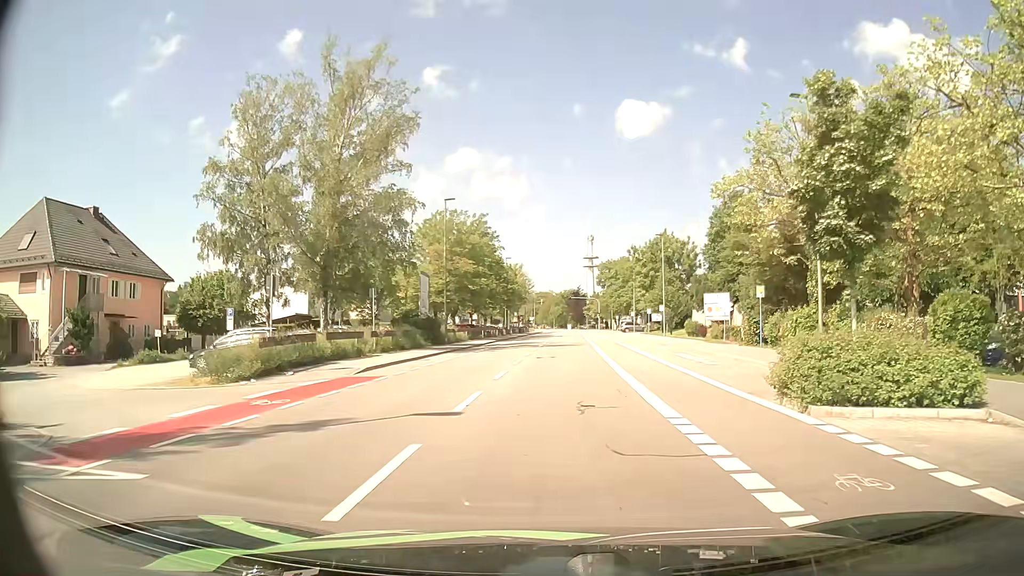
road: tertiary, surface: asphalt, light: Day
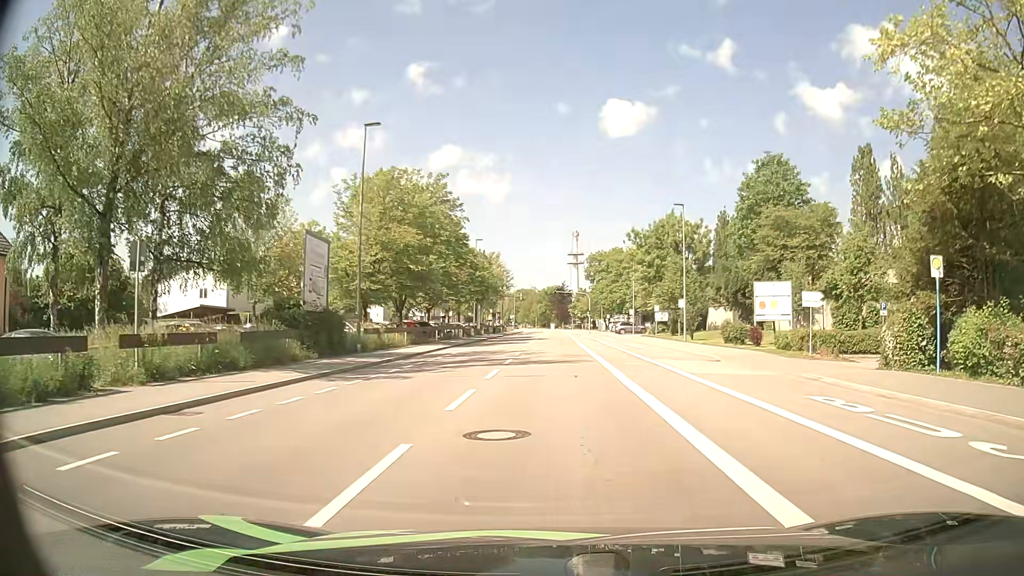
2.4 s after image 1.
(+0.1, +18.2) m; +1°
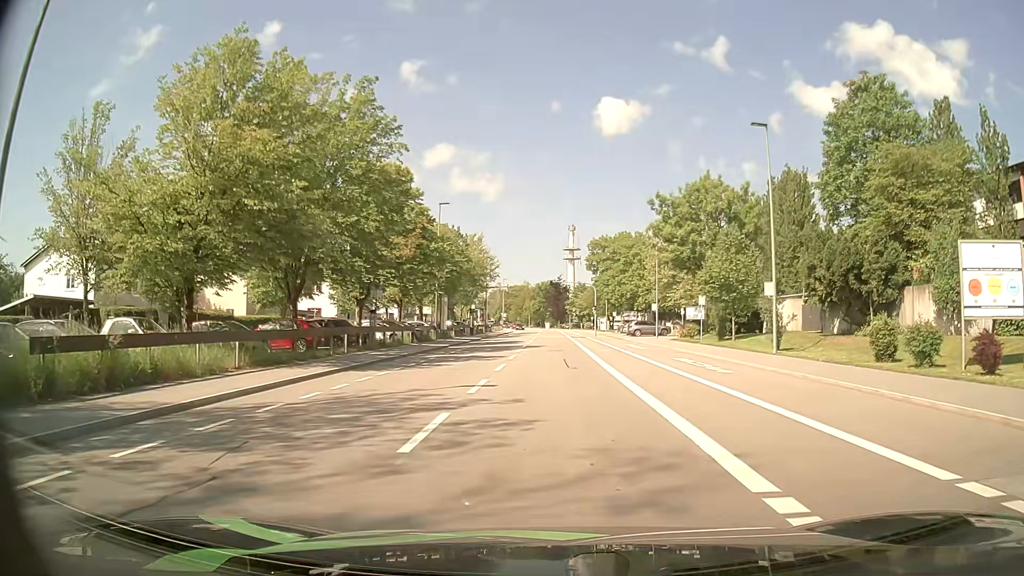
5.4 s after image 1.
(+0.1, +21.3) m; +1°
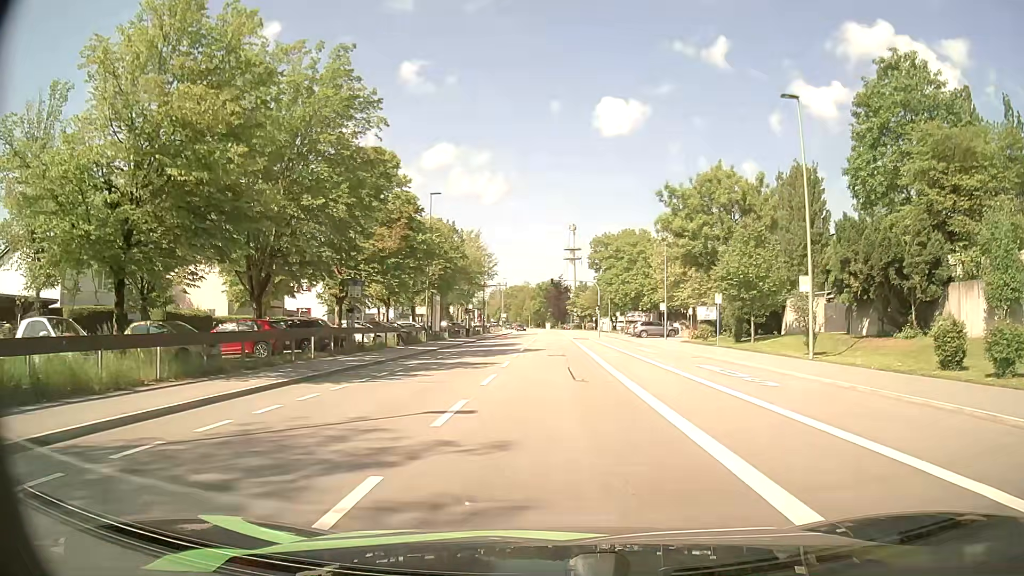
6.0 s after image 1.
(0.0, +4.2) m; 0°
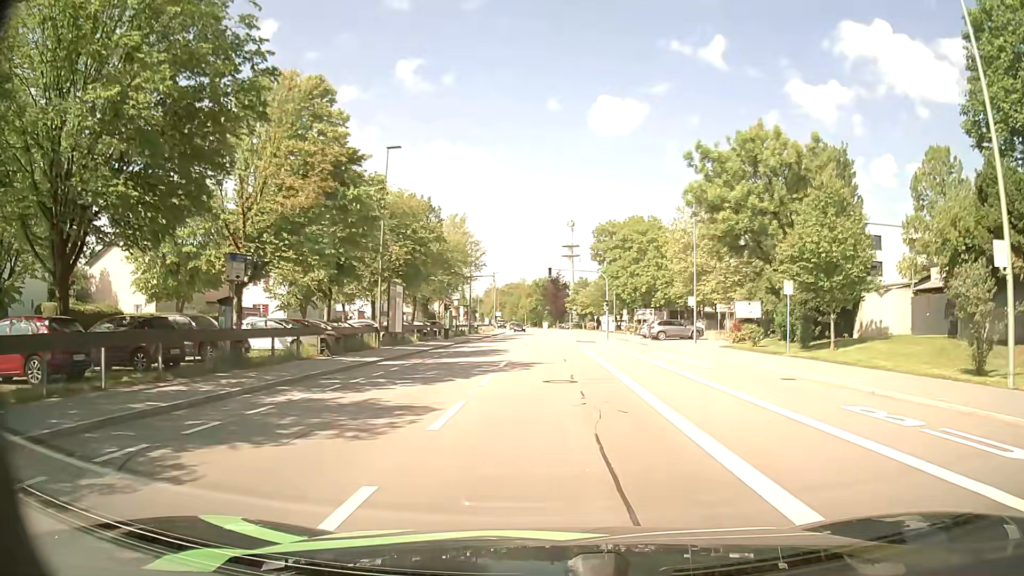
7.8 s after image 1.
(-0.1, +12.4) m; -1°
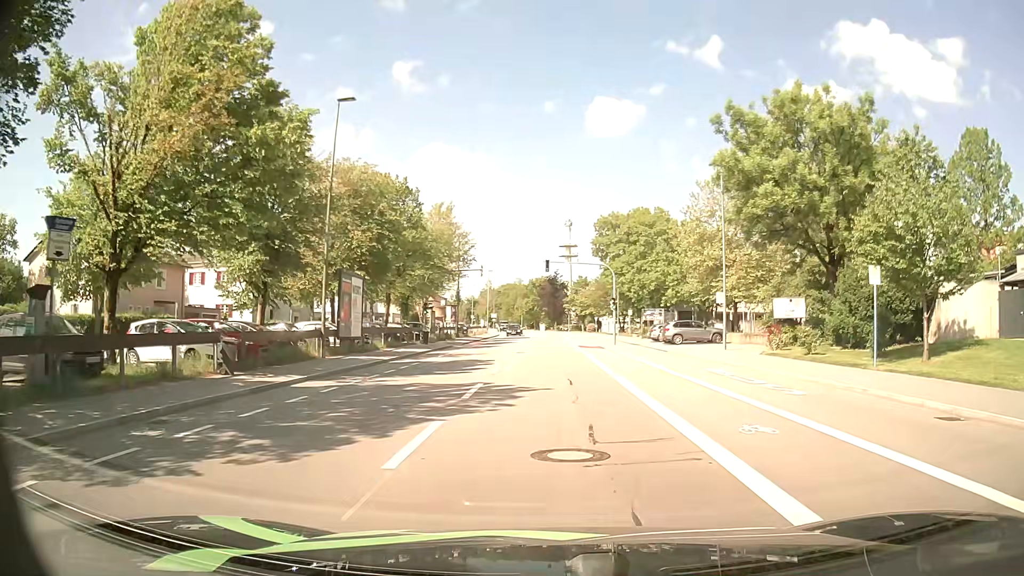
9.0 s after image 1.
(+0.1, +8.2) m; +1°
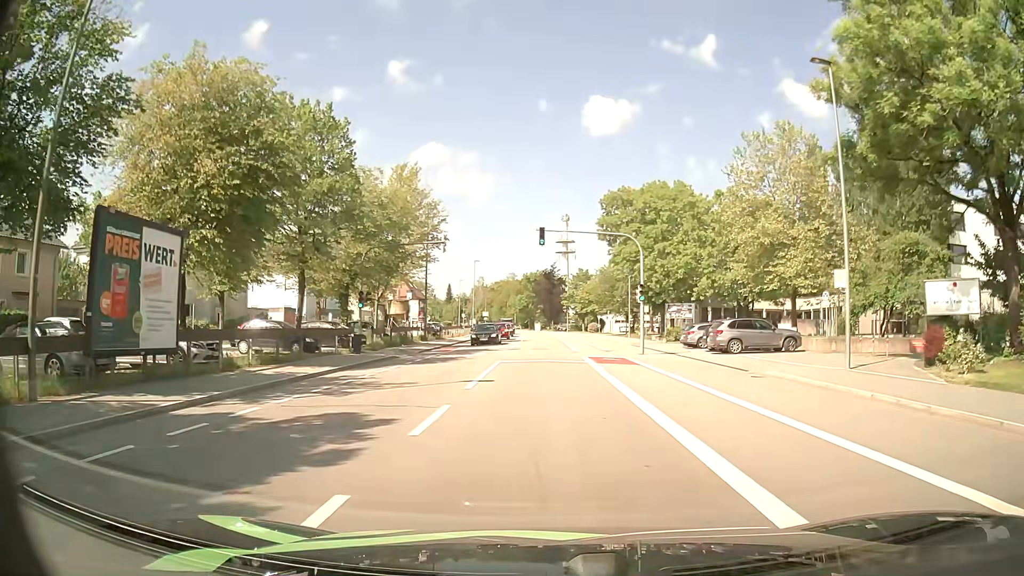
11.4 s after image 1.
(-0.1, +16.1) m; 0°
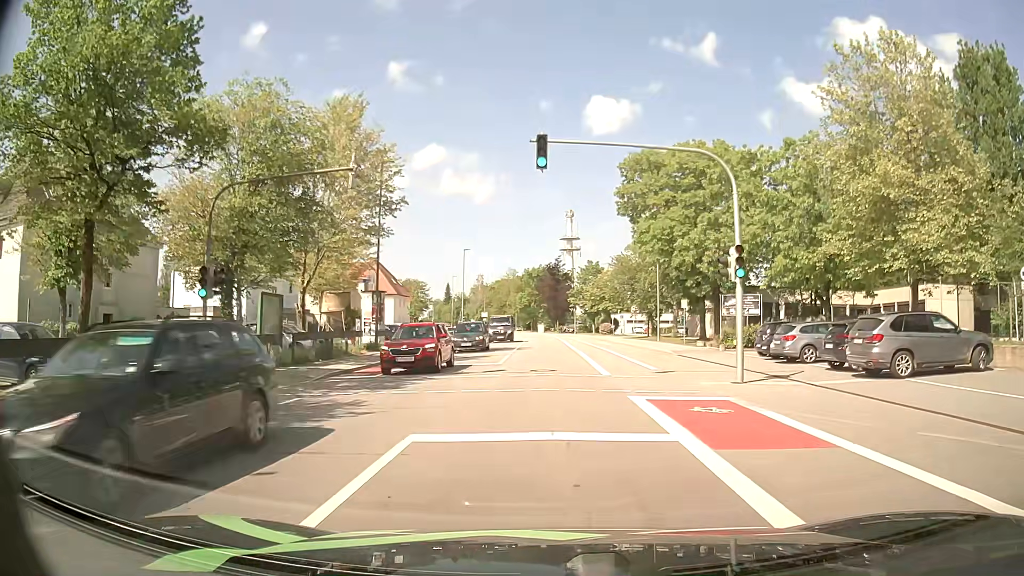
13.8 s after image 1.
(-0.1, +16.2) m; 0°
(0, +10) (0, +20) (0, +30) (0, +40) (0, +50) (0, +60) (0, +70) (-1, +80) (-1, +90) (-2, +100) m
